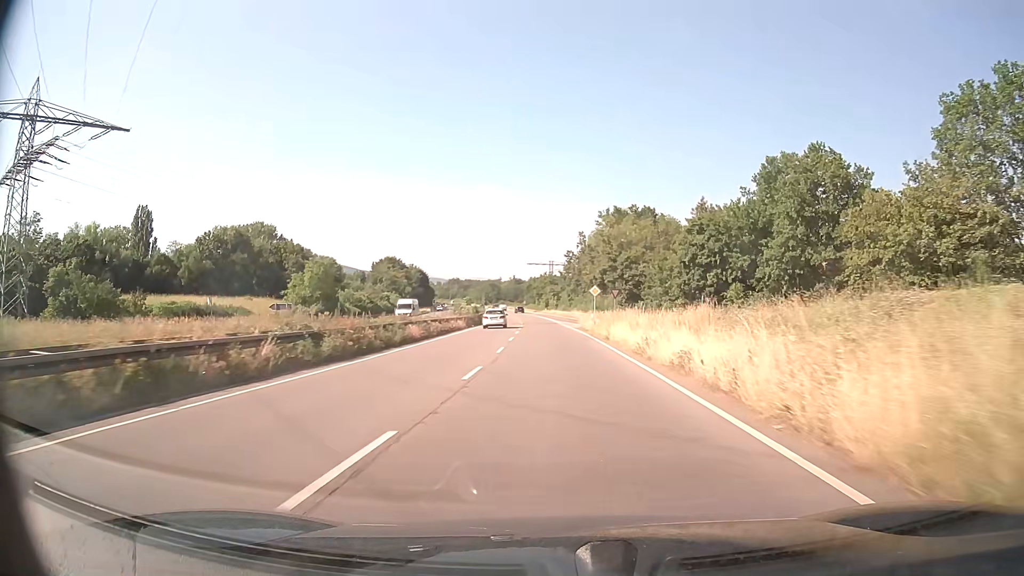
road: trunk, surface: asphalt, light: Day
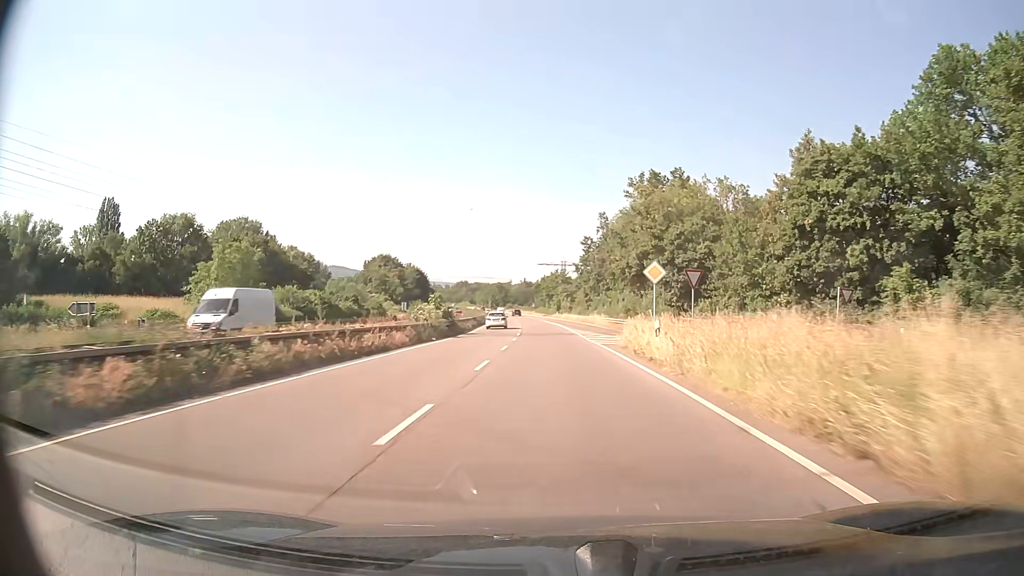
(-0.2, +24.7) m; -1°
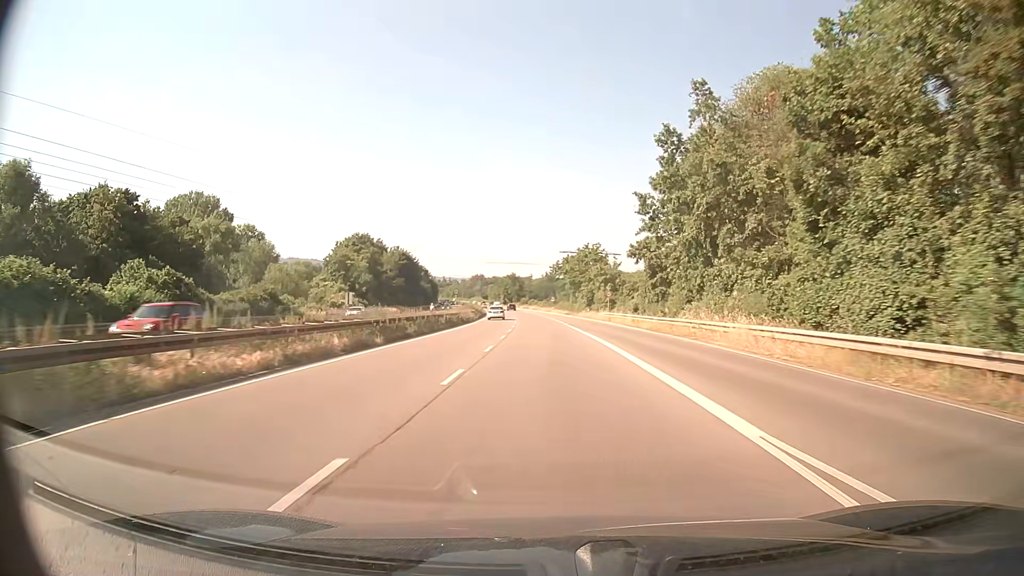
(-0.8, +49.2) m; -2°
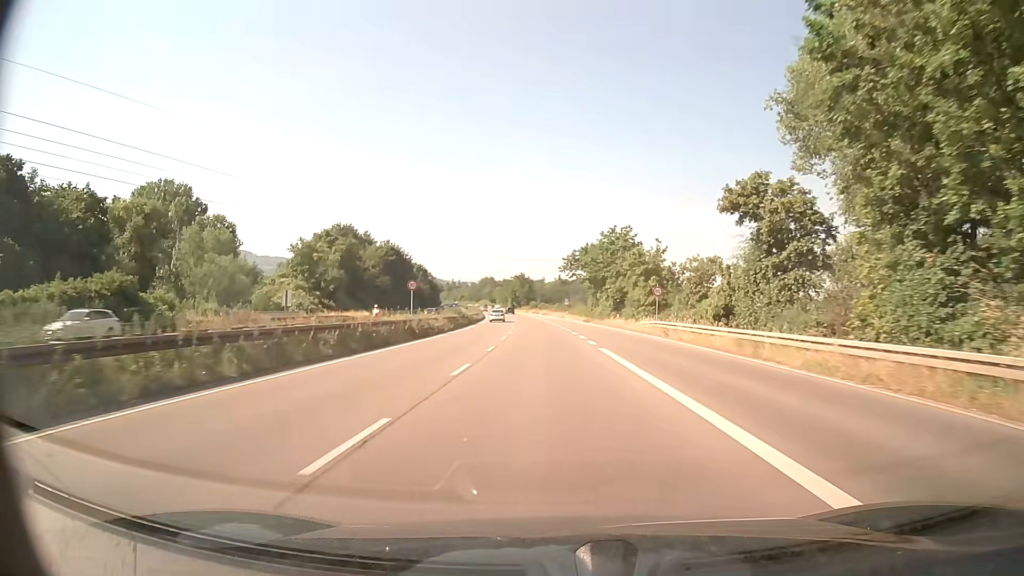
(-0.3, +24.6) m; -1°
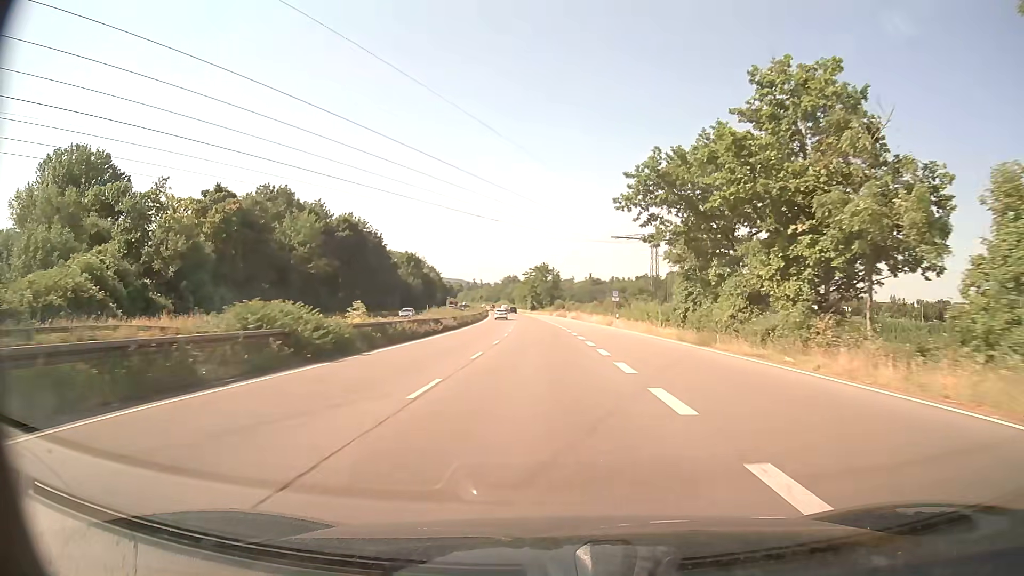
(-1.1, +49.2) m; -3°
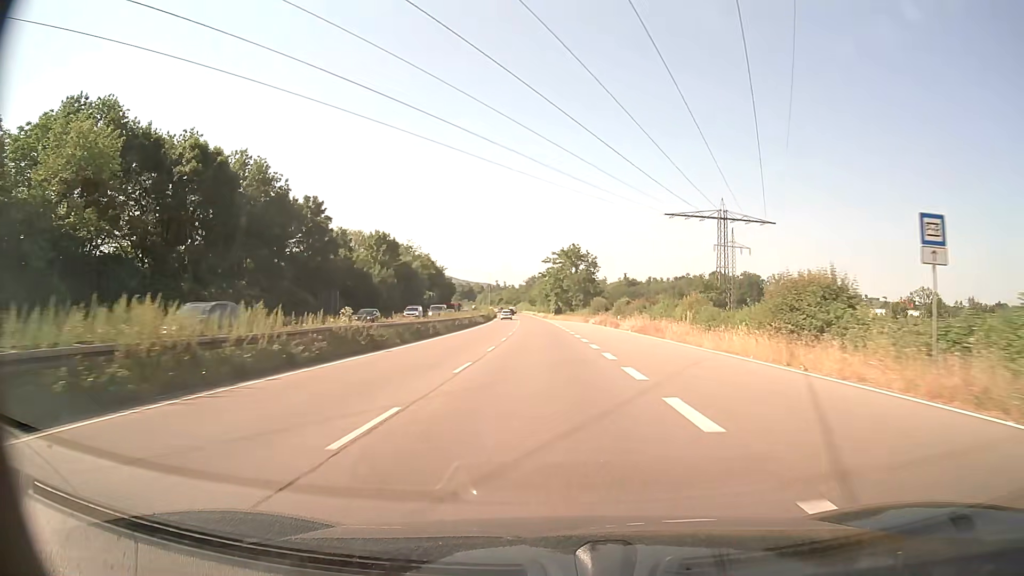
(-1.0, +49.2) m; -2°
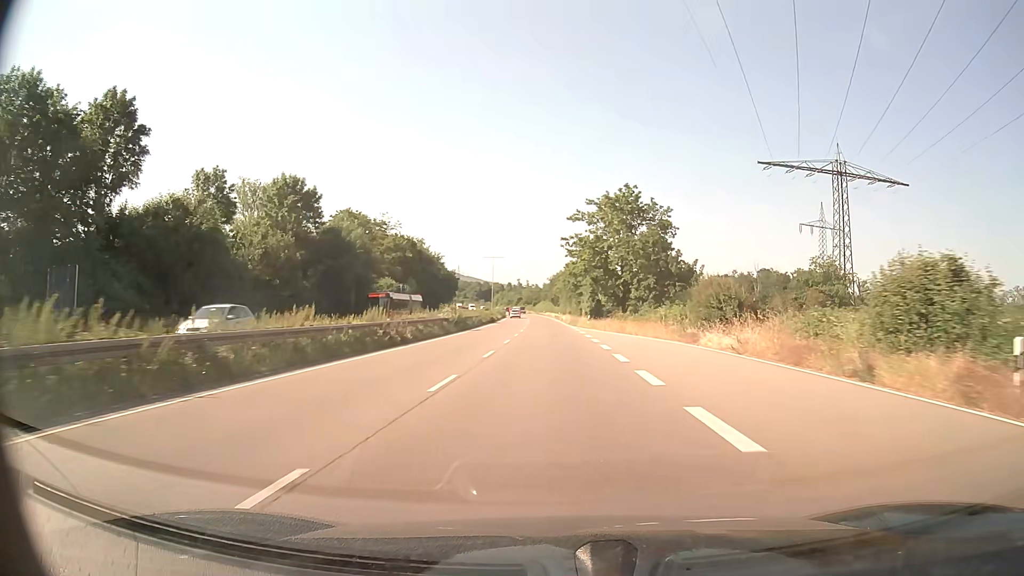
(-0.9, +49.2) m; -2°
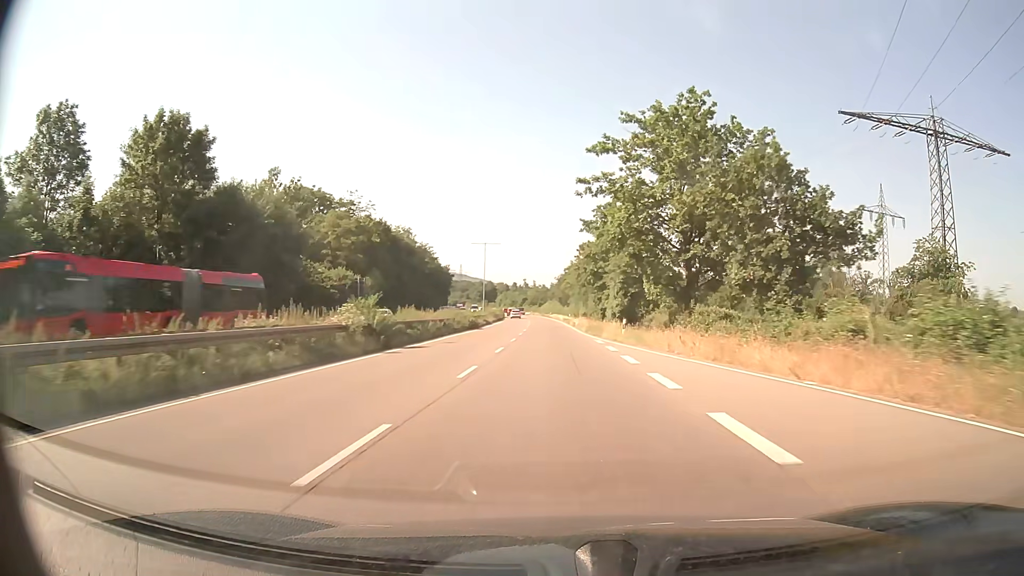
(-0.2, +24.6) m; -1°
(0, +10) (0, +20) (0, +30) (0, +40) (0, +50) (-1, +60) (-1, +70) (-1, +80) (-2, +90) (-2, +100) m
